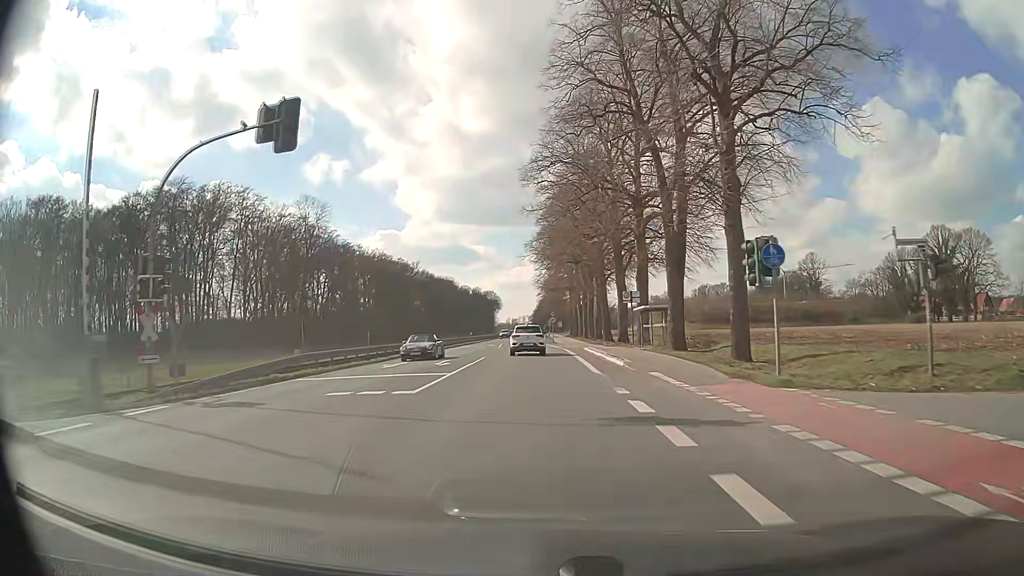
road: primary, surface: asphalt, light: Day
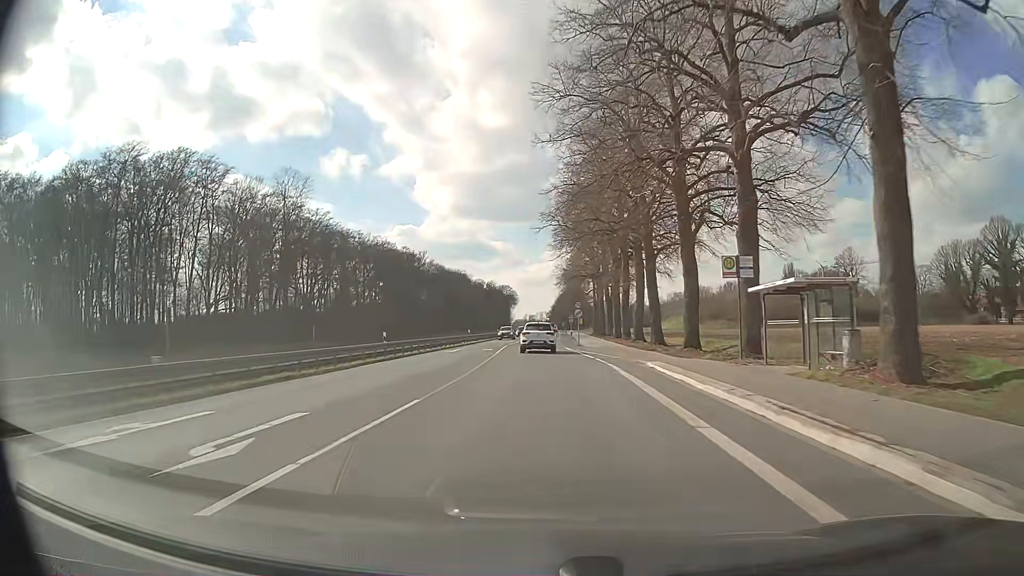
(-0.4, +20.5) m; -2°
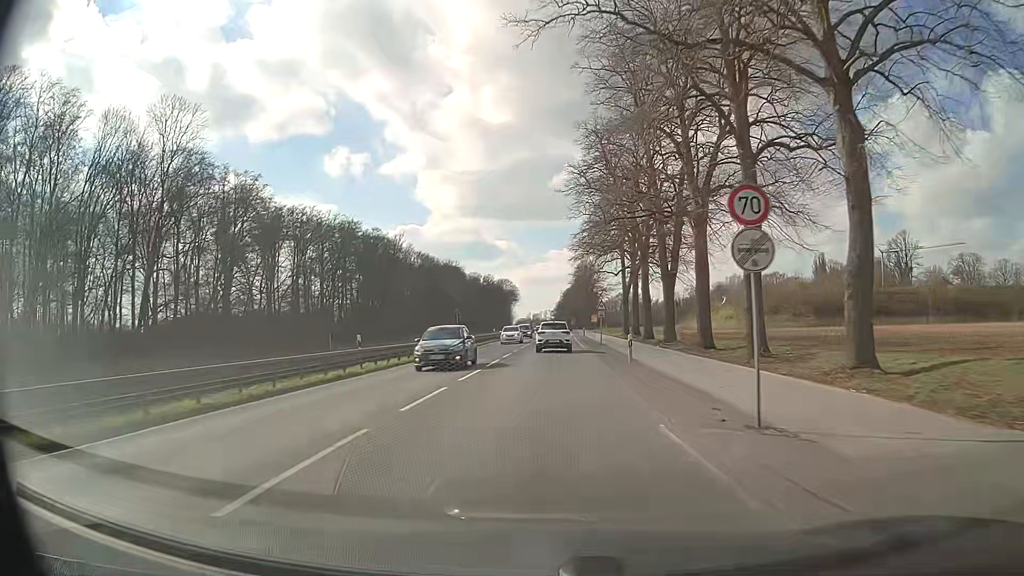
(-0.3, +41.1) m; 0°
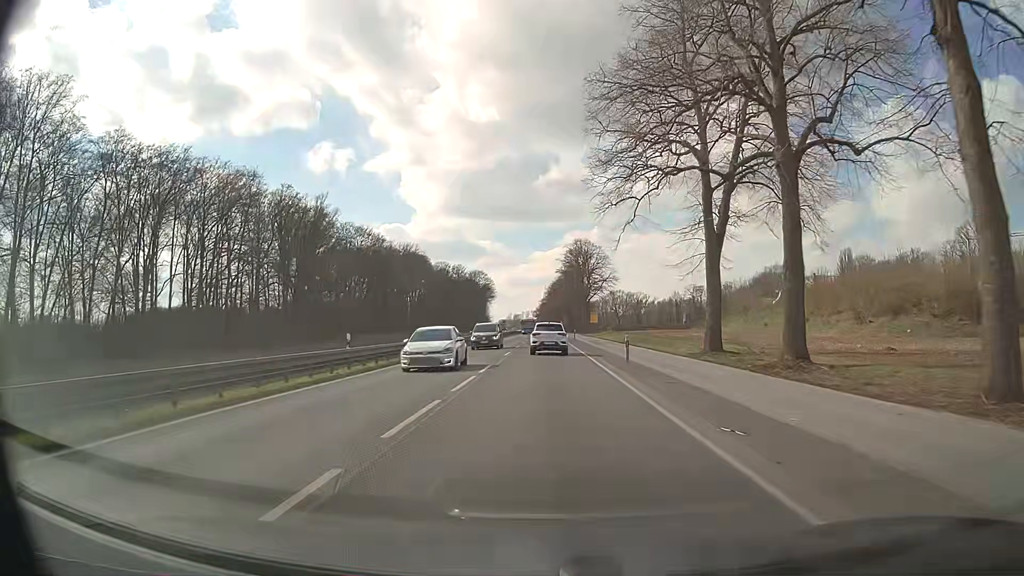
(+0.4, +51.4) m; +1°
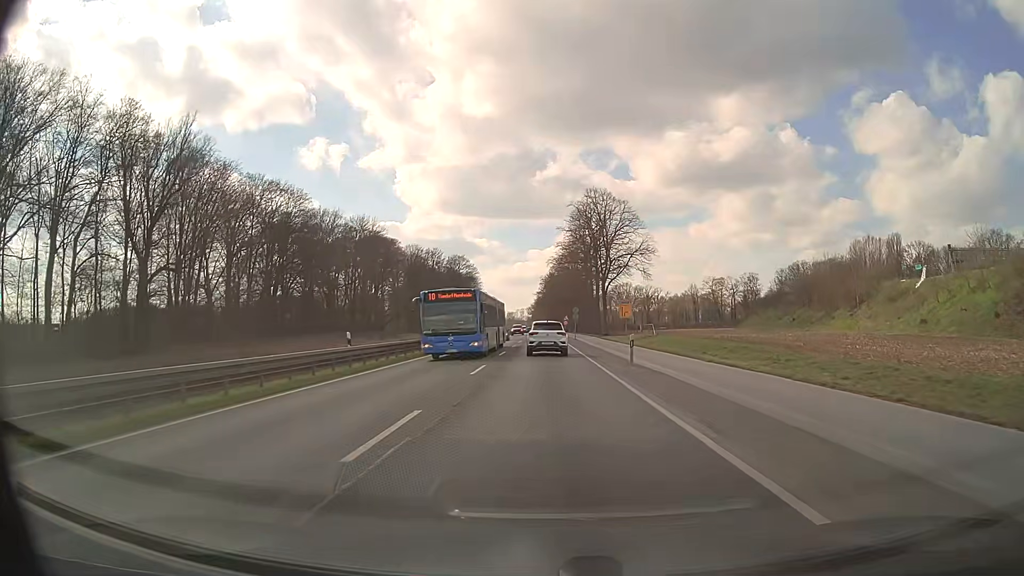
(+0.1, +49.7) m; 0°
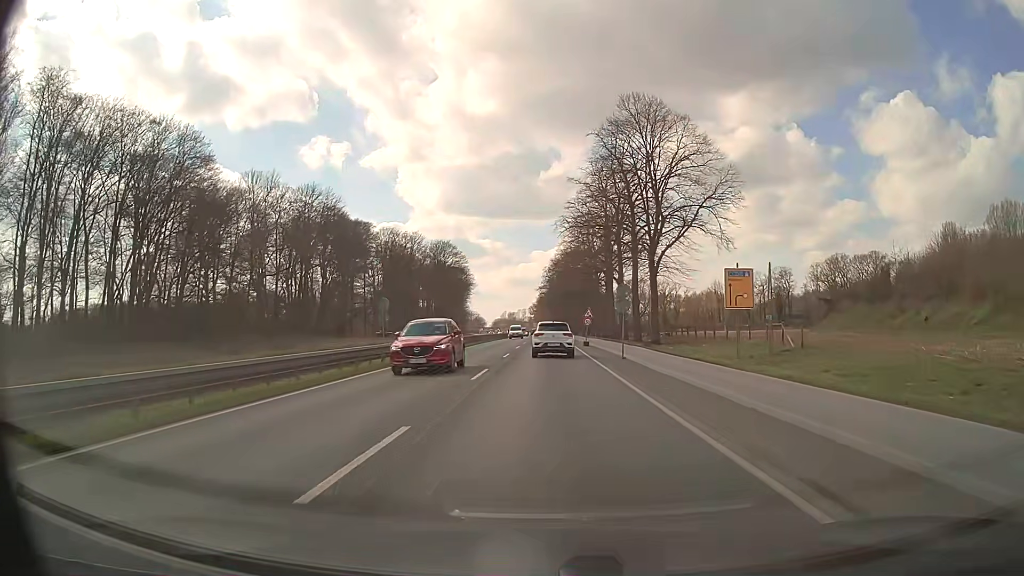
(-0.1, +38.0) m; 0°
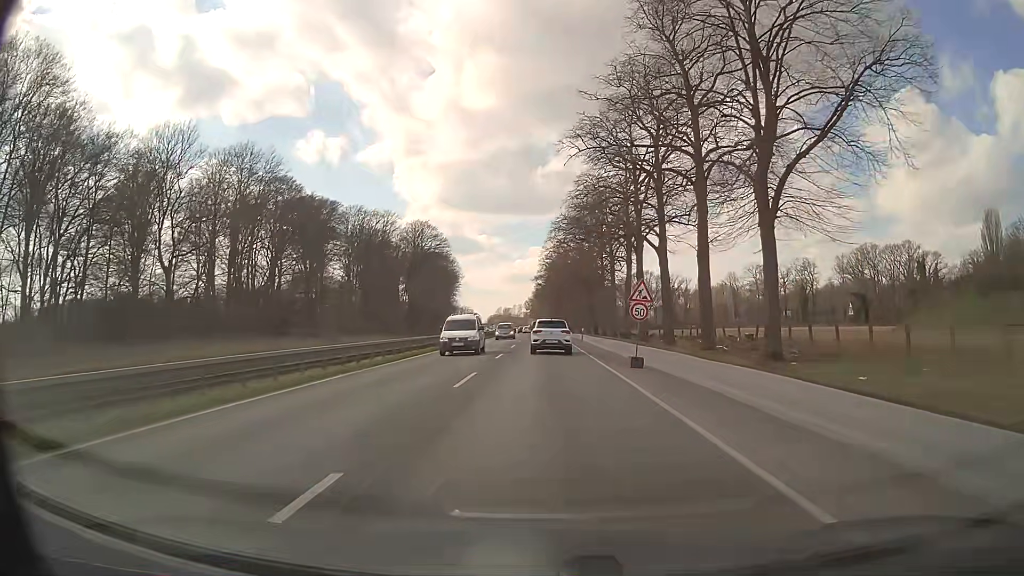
(0.0, +27.3) m; 0°
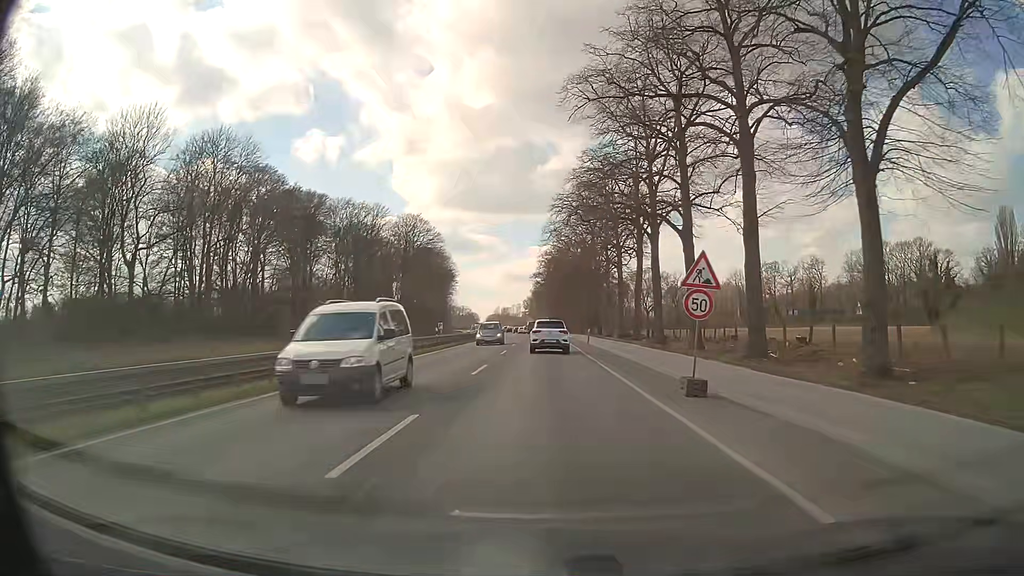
(0.0, +8.1) m; 0°
(0, +10) (0, +20) (0, +30) (0, +40) (0, +50) (0, +60) (0, +70) (-1, +80) (-1, +90) (-1, +100) m
